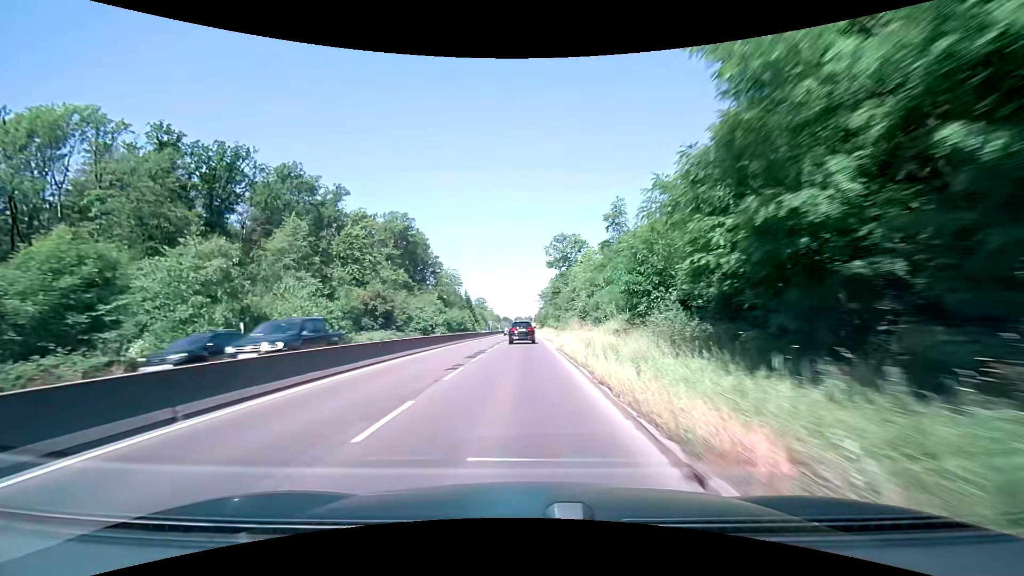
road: trunk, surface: asphalt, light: Day
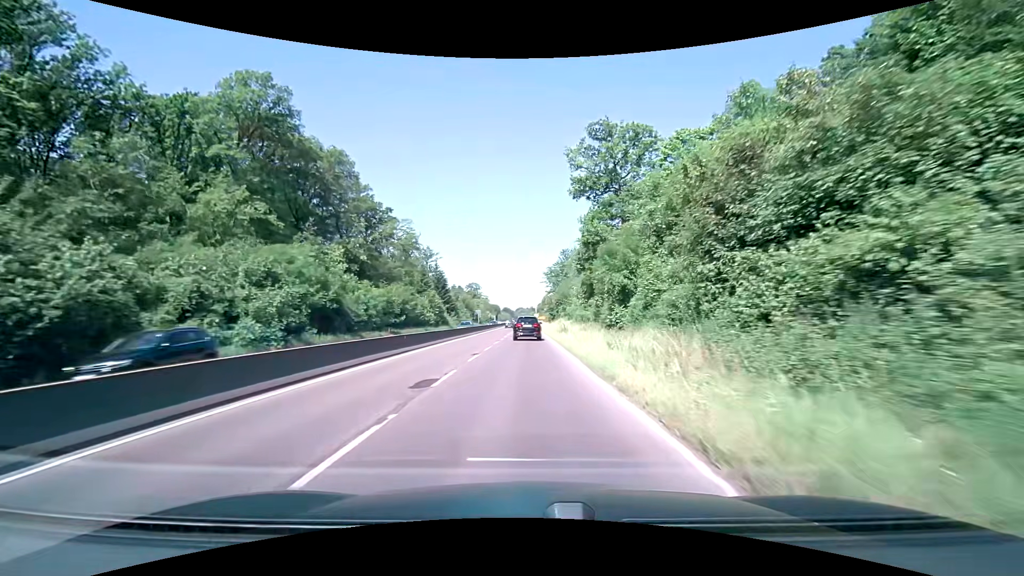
(-0.4, +56.9) m; 0°
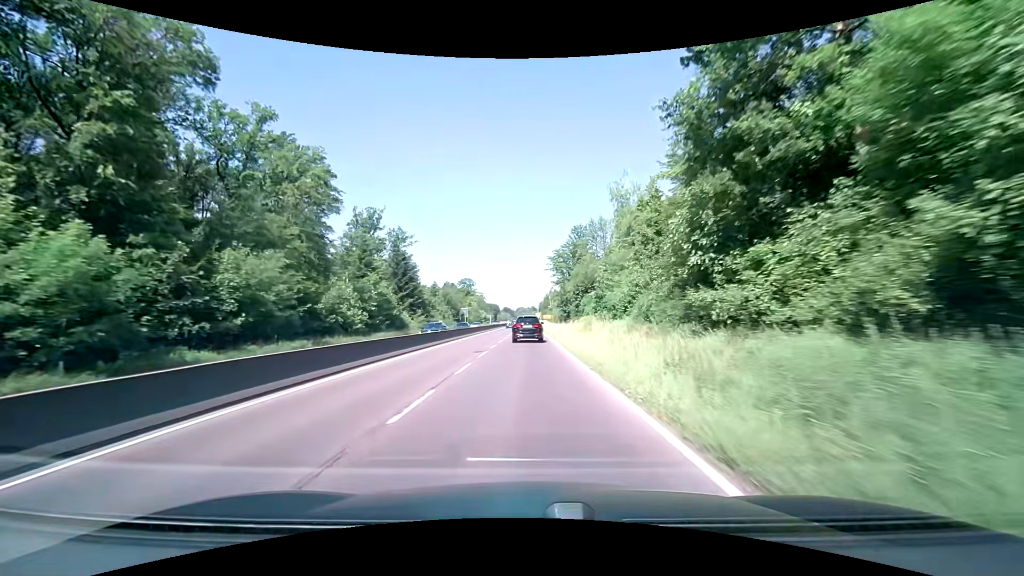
(-0.2, +34.6) m; 0°
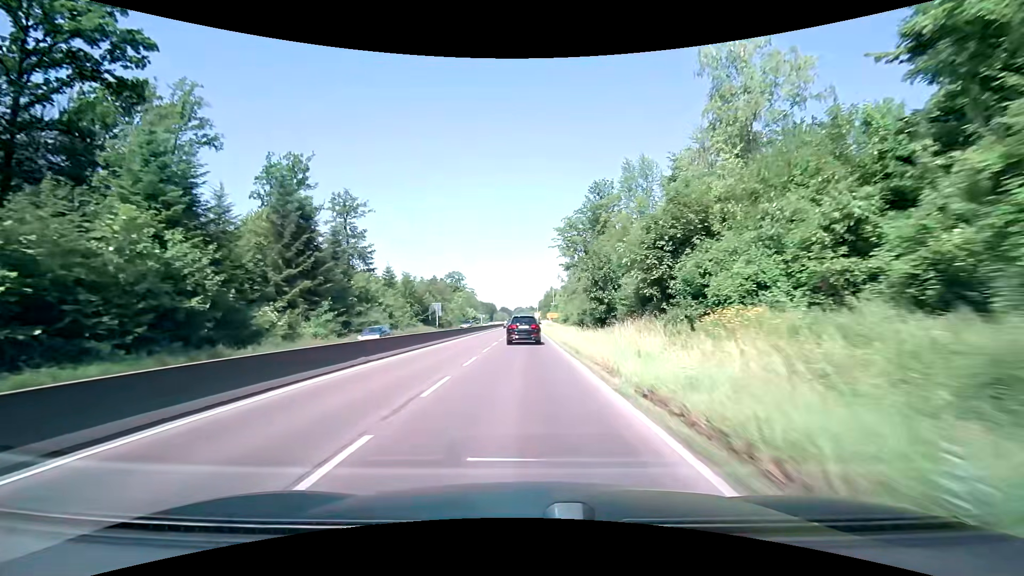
(0.0, +34.3) m; 0°
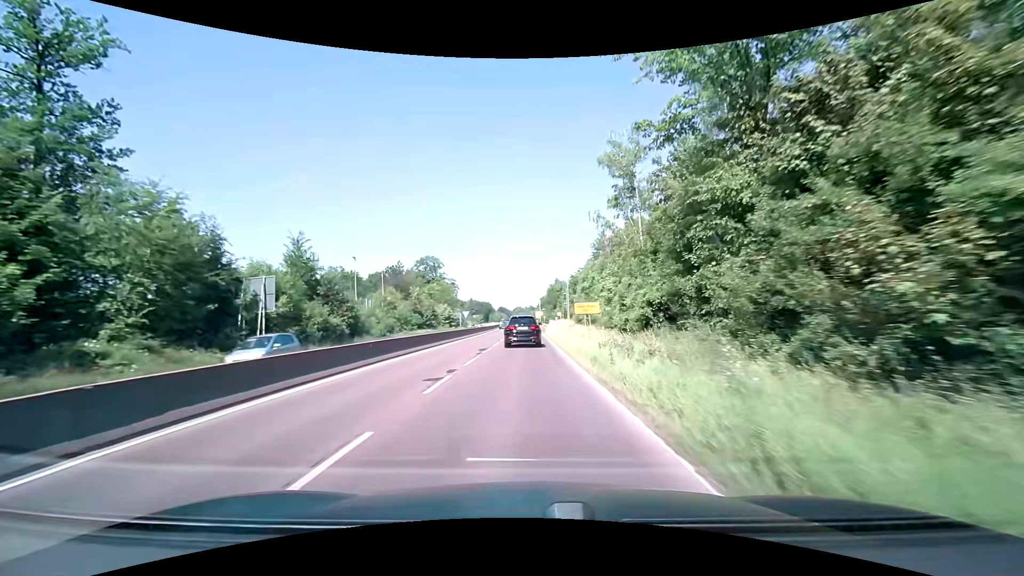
(-0.1, +54.9) m; 0°
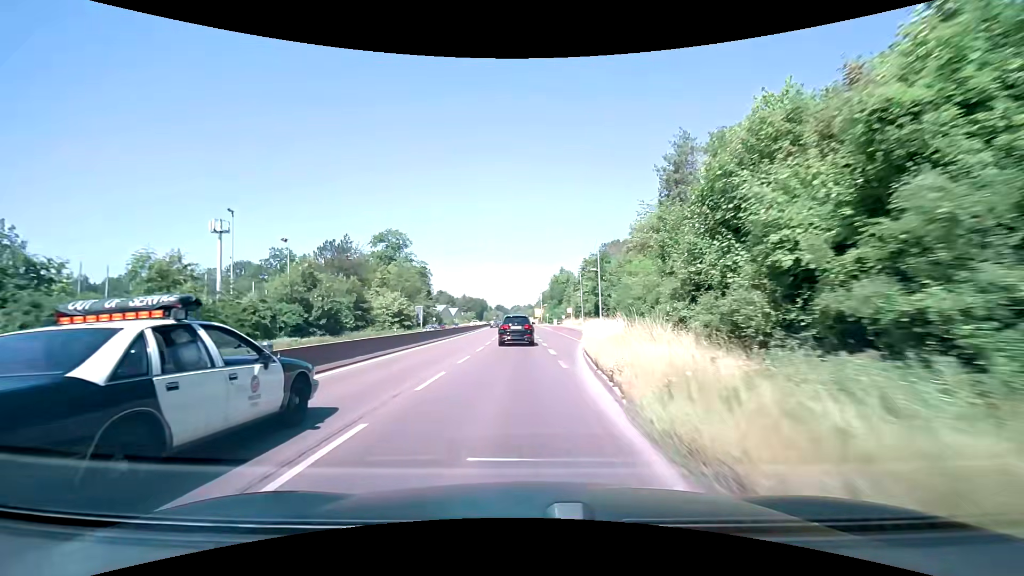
(+0.5, +42.8) m; +1°
